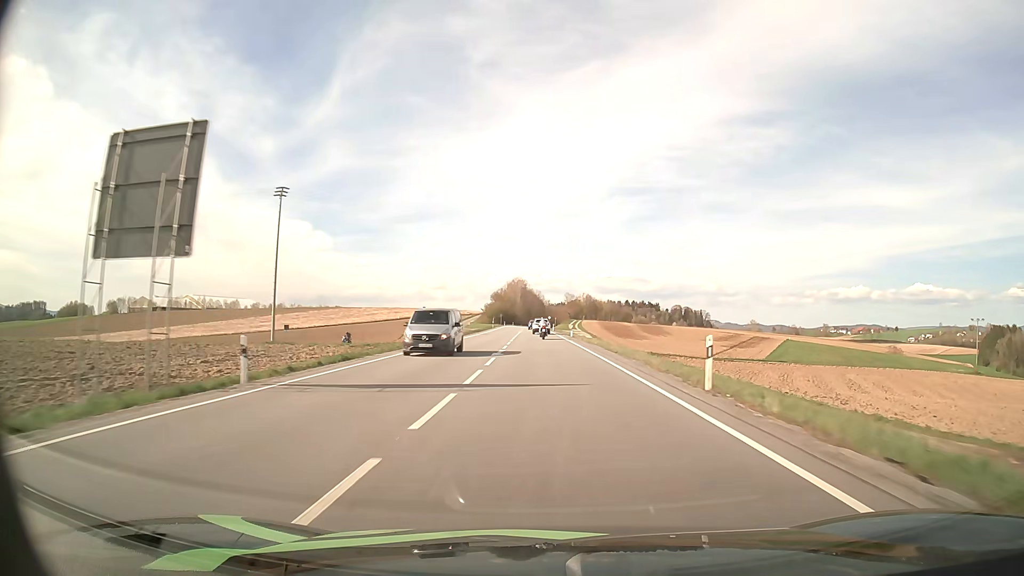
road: primary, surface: asphalt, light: Day
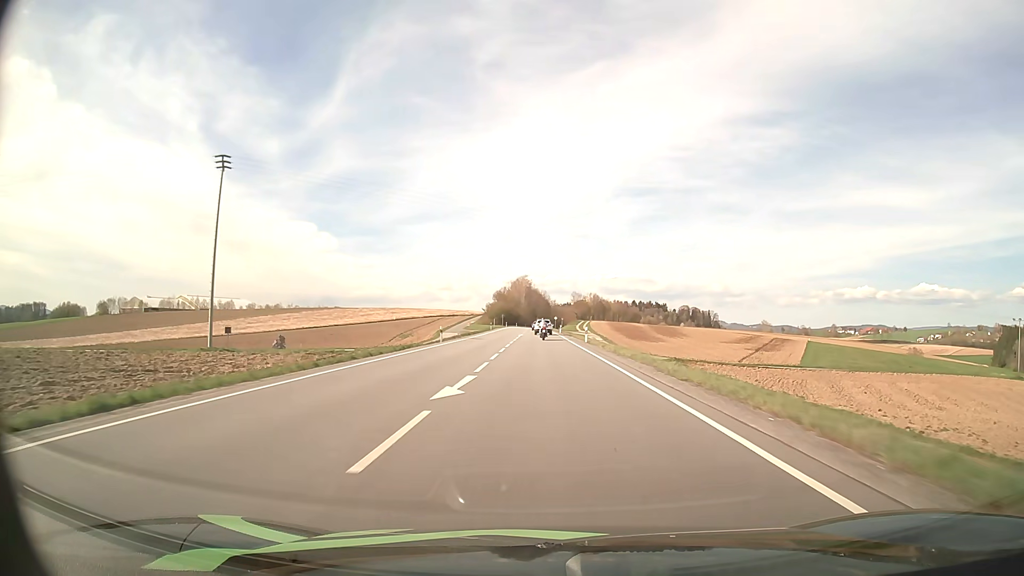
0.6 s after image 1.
(-0.1, +14.5) m; 0°
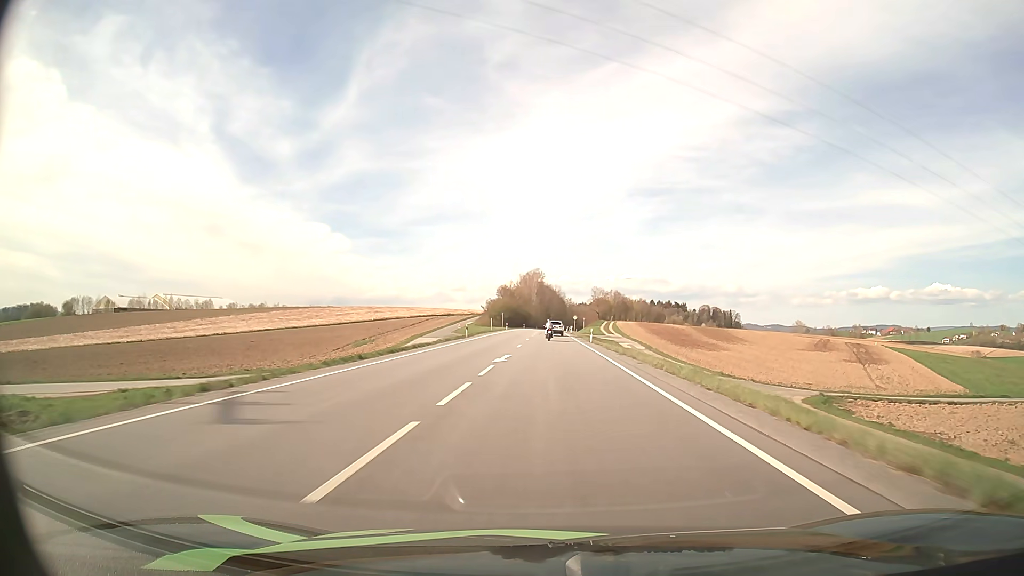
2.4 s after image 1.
(-0.5, +43.0) m; -1°
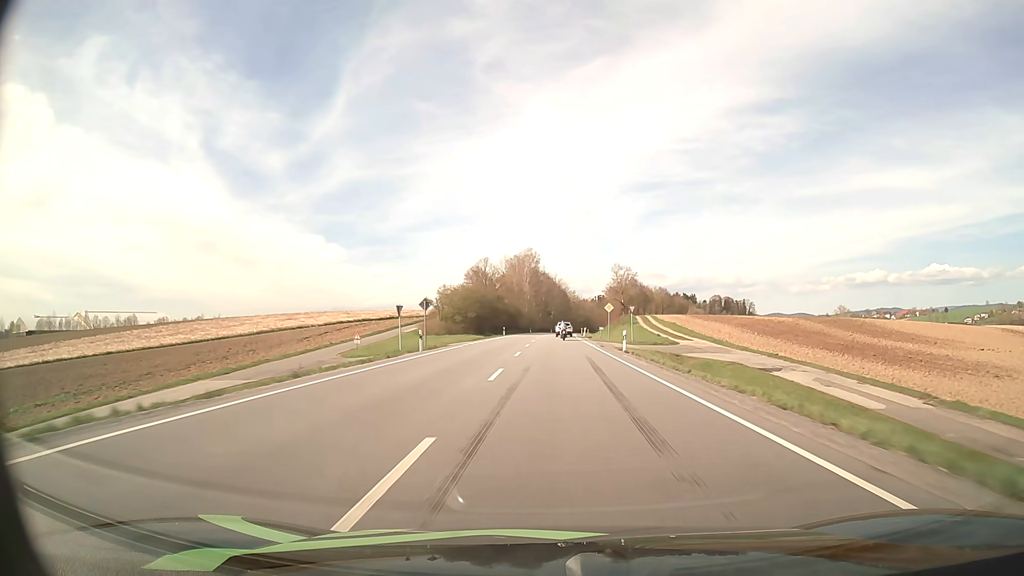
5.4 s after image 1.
(-0.1, +71.9) m; 0°
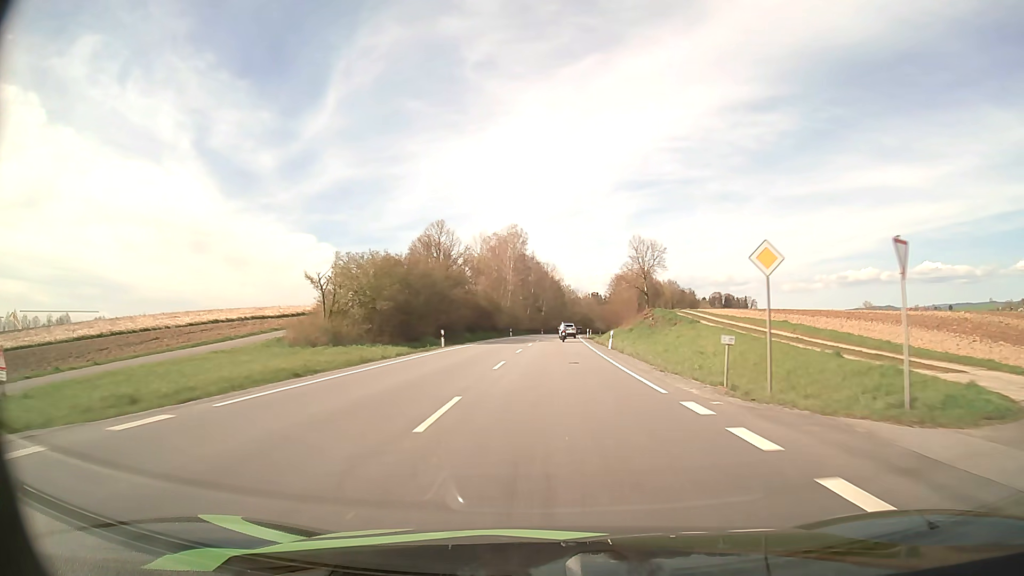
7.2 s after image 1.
(+0.3, +43.6) m; +1°
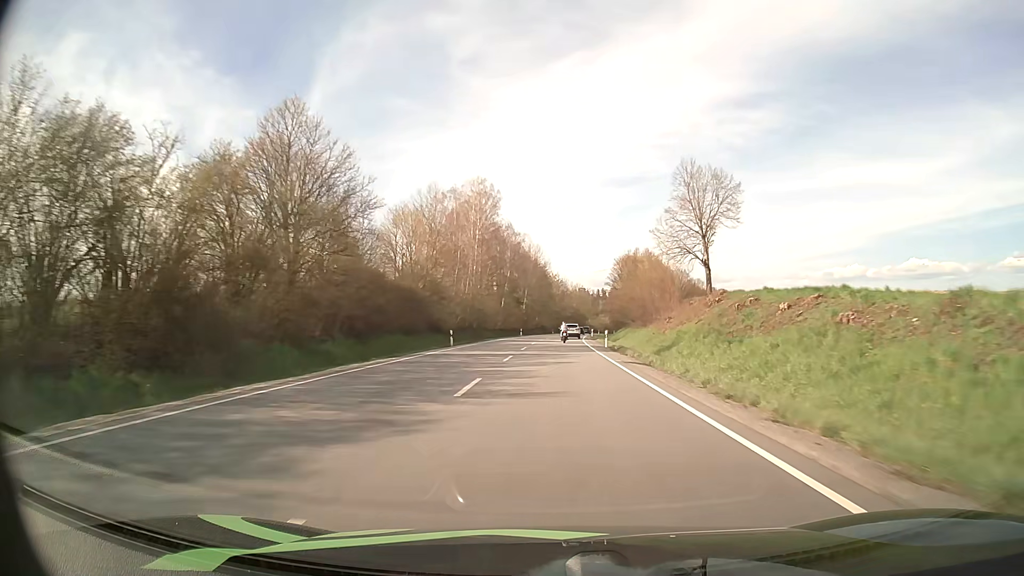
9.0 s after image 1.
(+0.3, +44.1) m; +1°
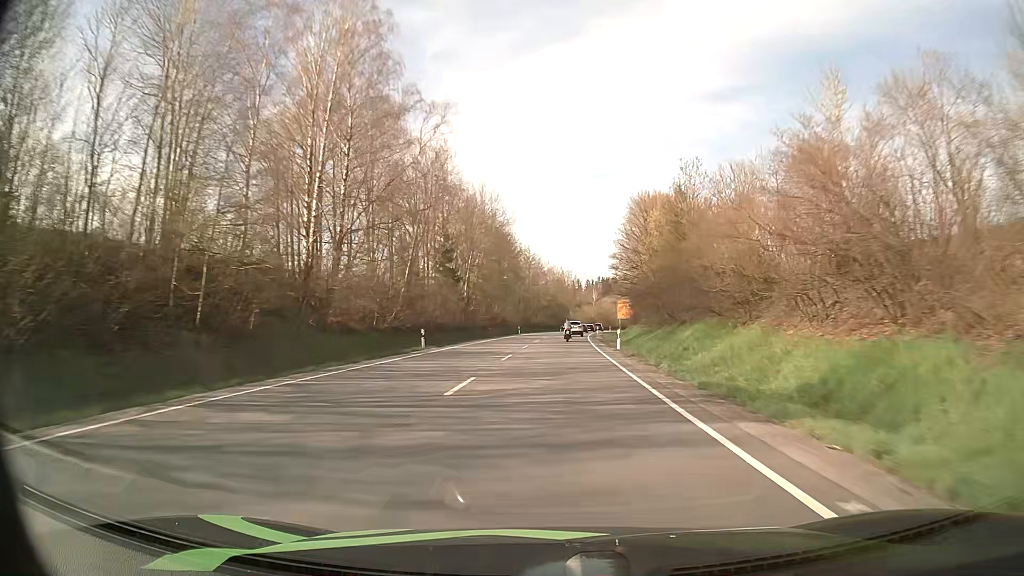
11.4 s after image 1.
(+1.2, +60.4) m; +2°
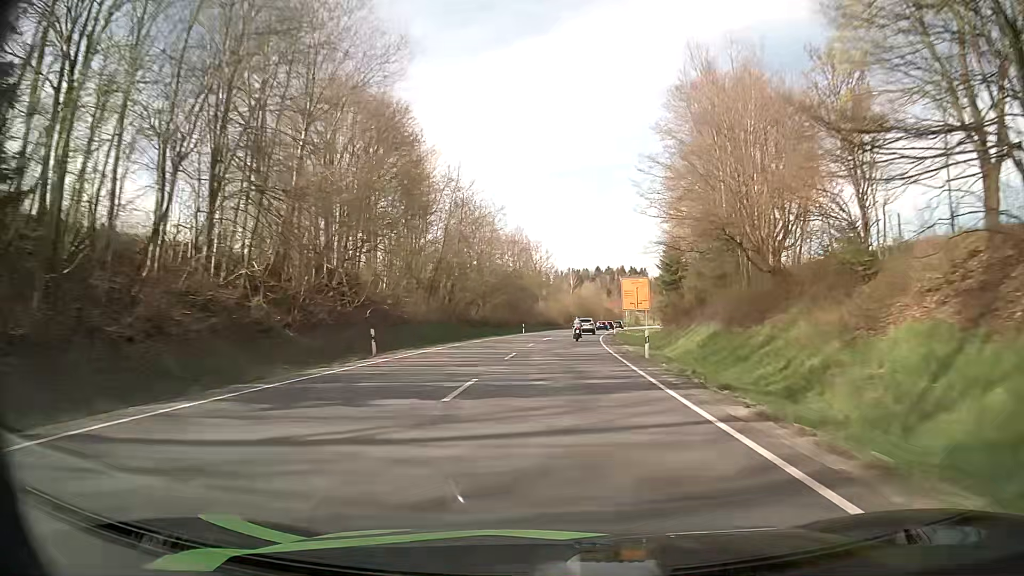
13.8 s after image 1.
(+1.5, +61.3) m; +3°
(0, +10) (0, +20) (0, +30) (+1, +40) (+1, +50) (+2, +60) (+3, +70) (+4, +80) (+6, +90) (+7, +100) m
